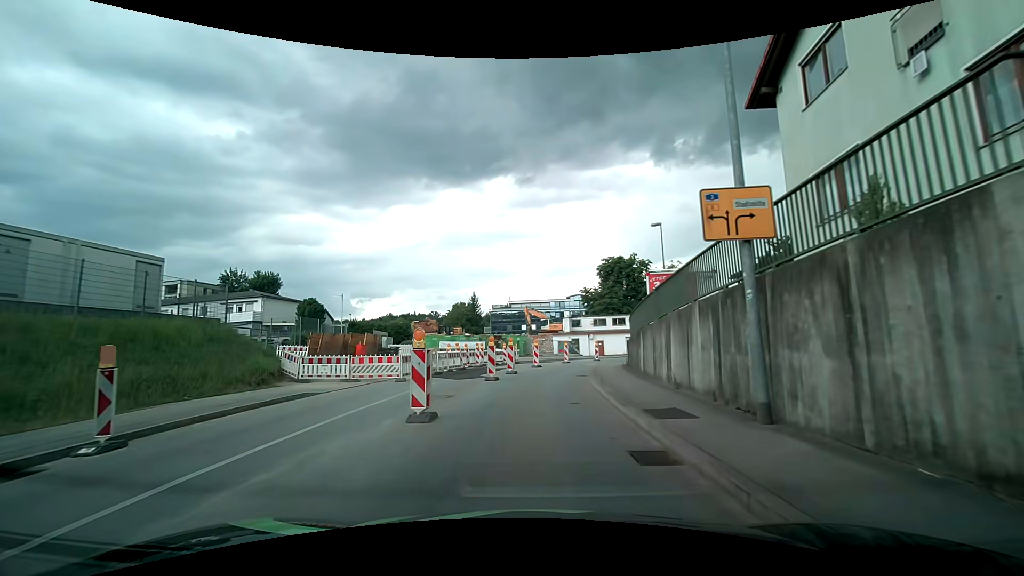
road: tertiary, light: Day
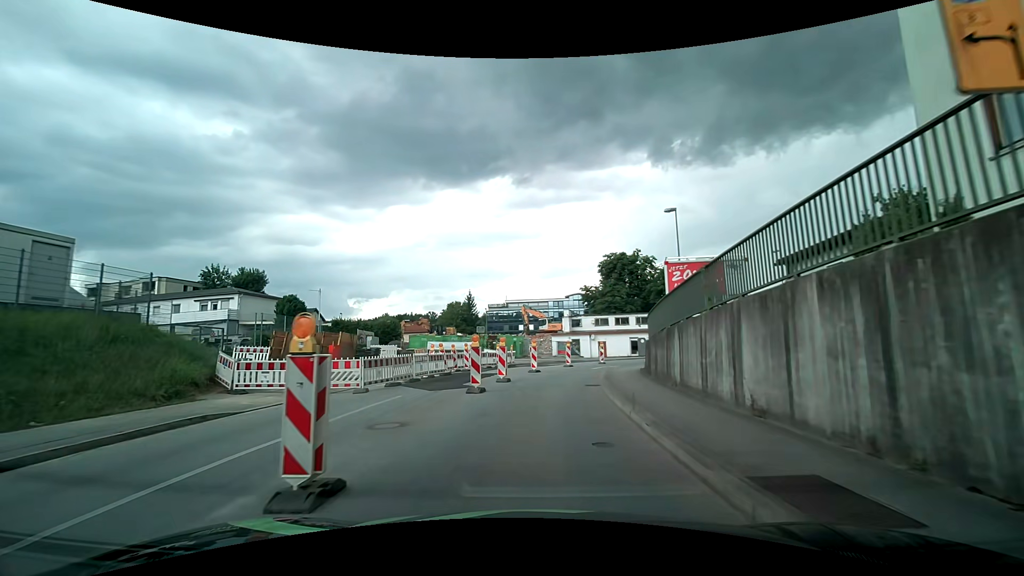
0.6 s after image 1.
(-0.1, +4.5) m; -1°
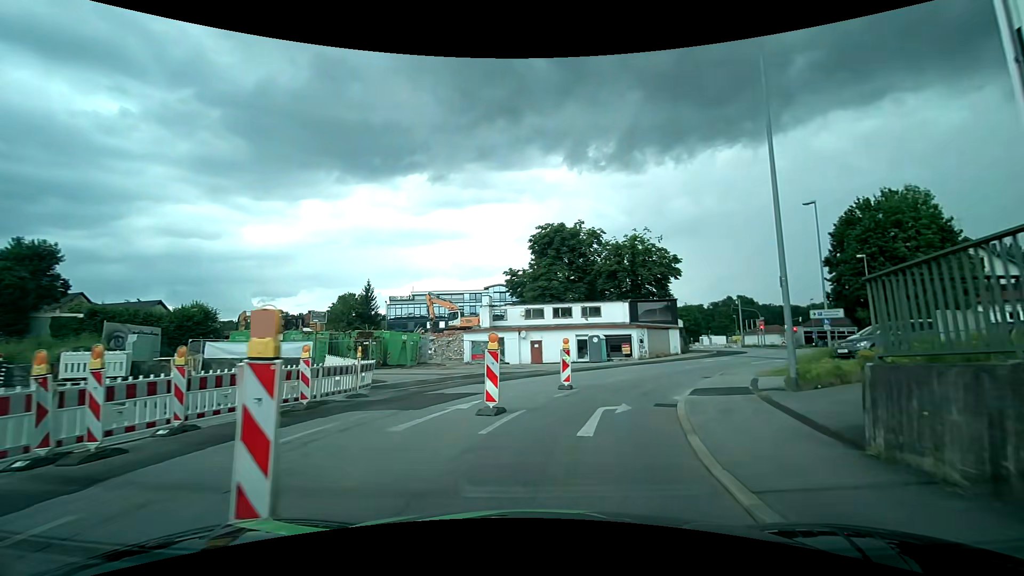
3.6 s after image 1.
(+1.3, +21.0) m; +10°
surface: asphalt
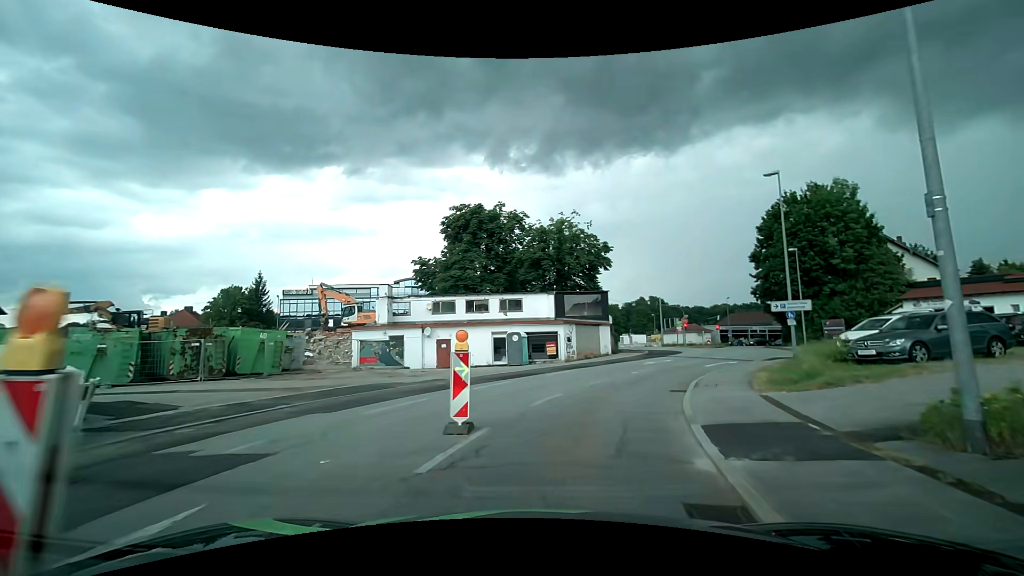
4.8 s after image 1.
(+0.6, +8.0) m; +9°
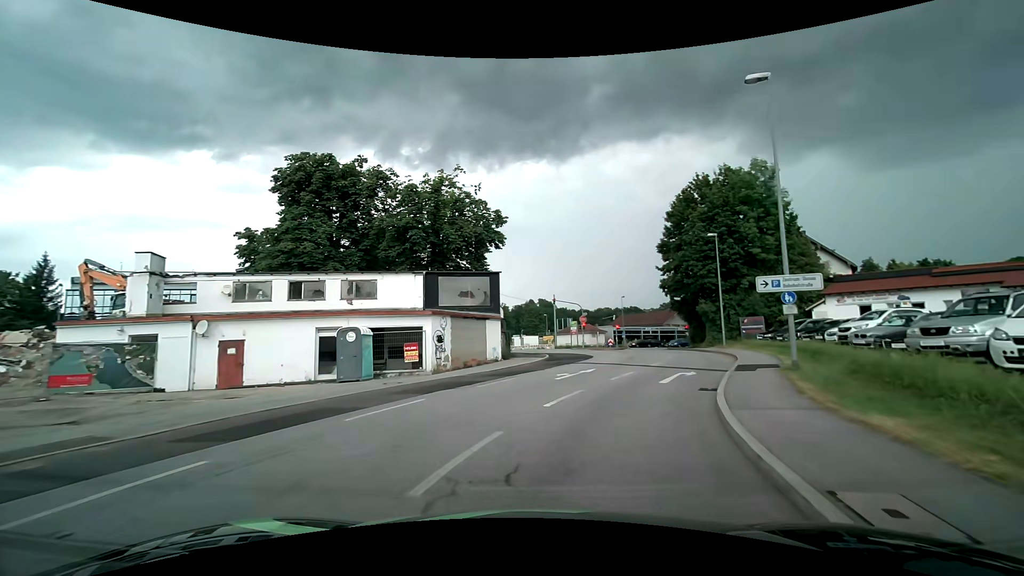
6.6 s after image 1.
(+1.5, +12.4) m; +13°
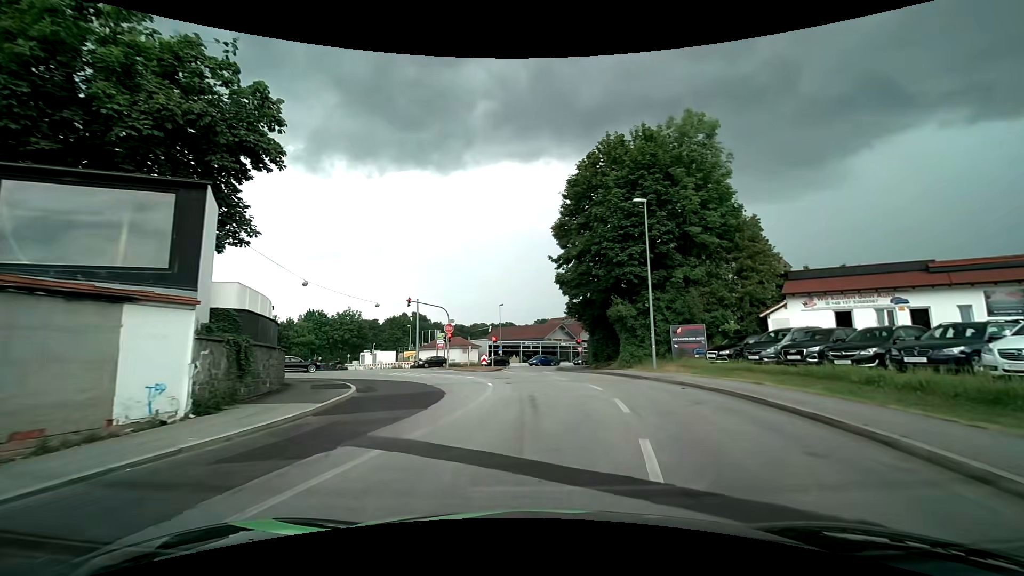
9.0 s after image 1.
(+2.2, +17.7) m; +13°
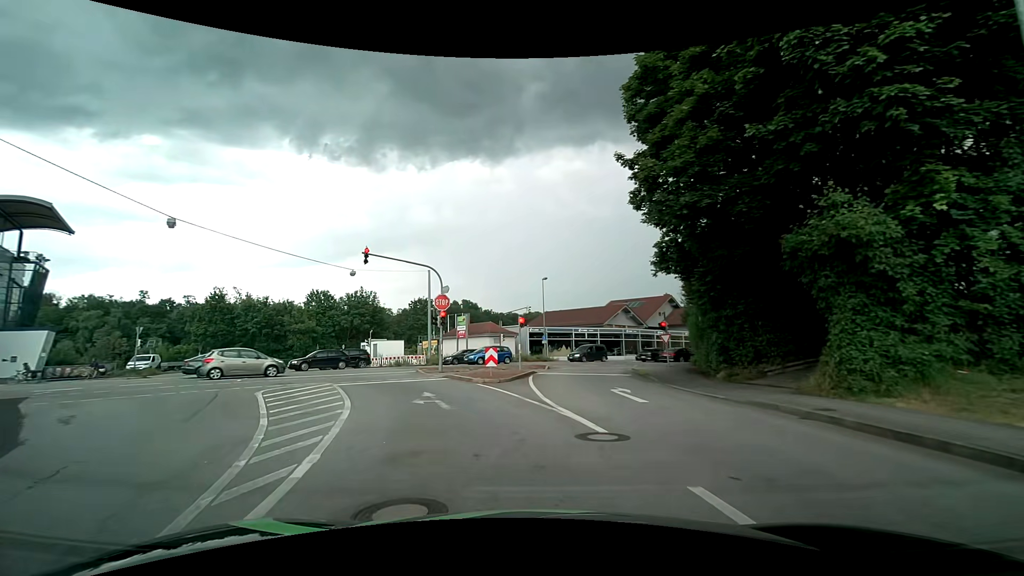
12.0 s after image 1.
(+0.5, +20.4) m; -6°
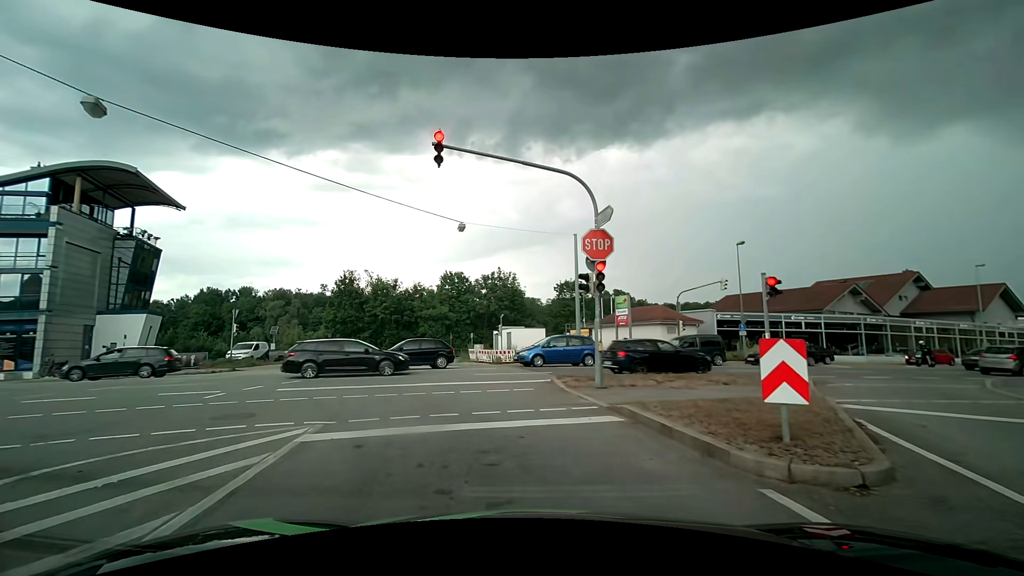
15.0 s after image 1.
(-2.0, +14.0) m; -17°
(-1, +10) (-6, +19) (-14, +23) (-24, +23) (-34, +21) (-43, +18) (-53, +15) (-62, +12) (-72, +9) (-82, +6) m
